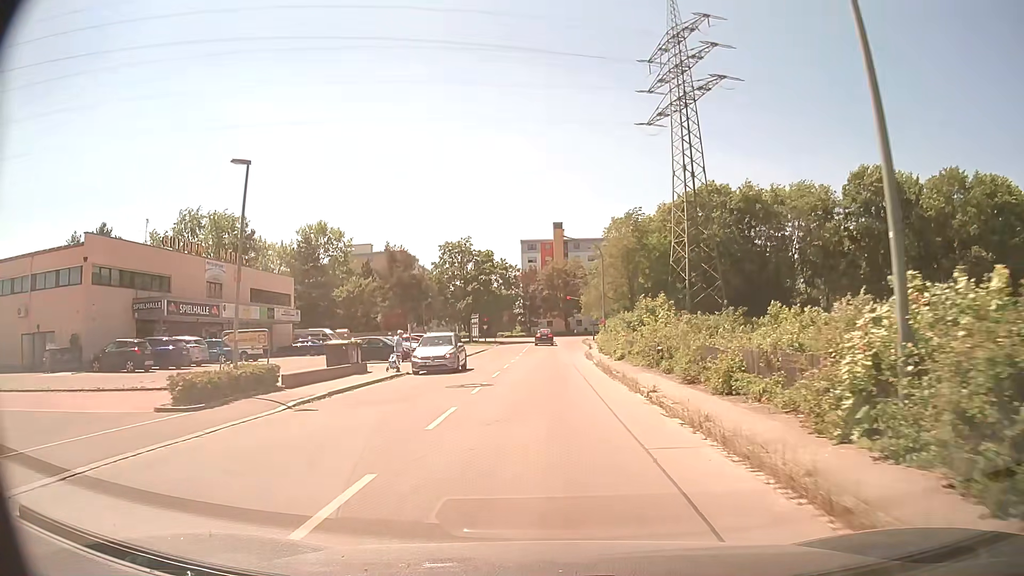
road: residential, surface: asphalt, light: Day
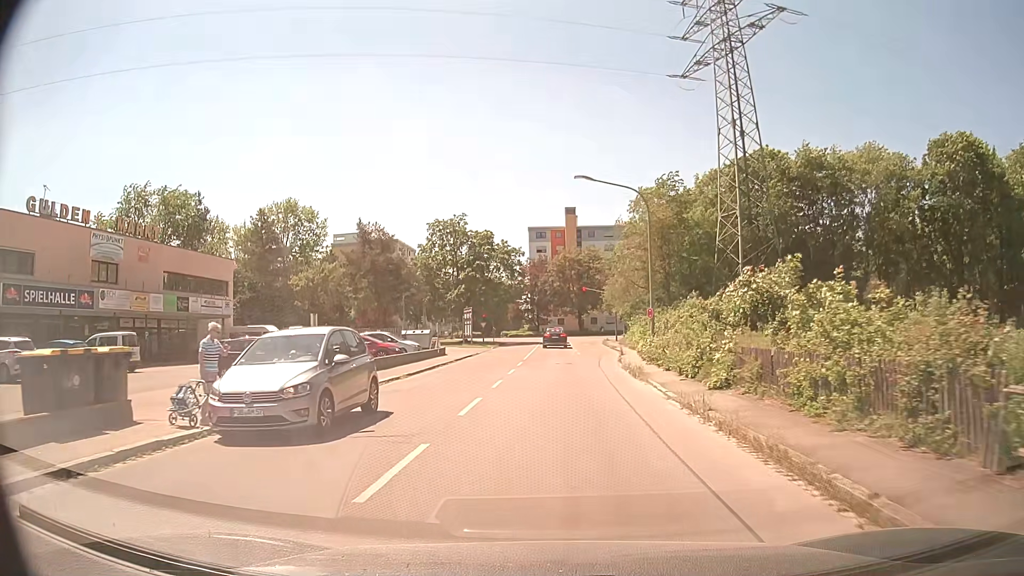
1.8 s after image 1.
(-0.2, +16.5) m; -1°
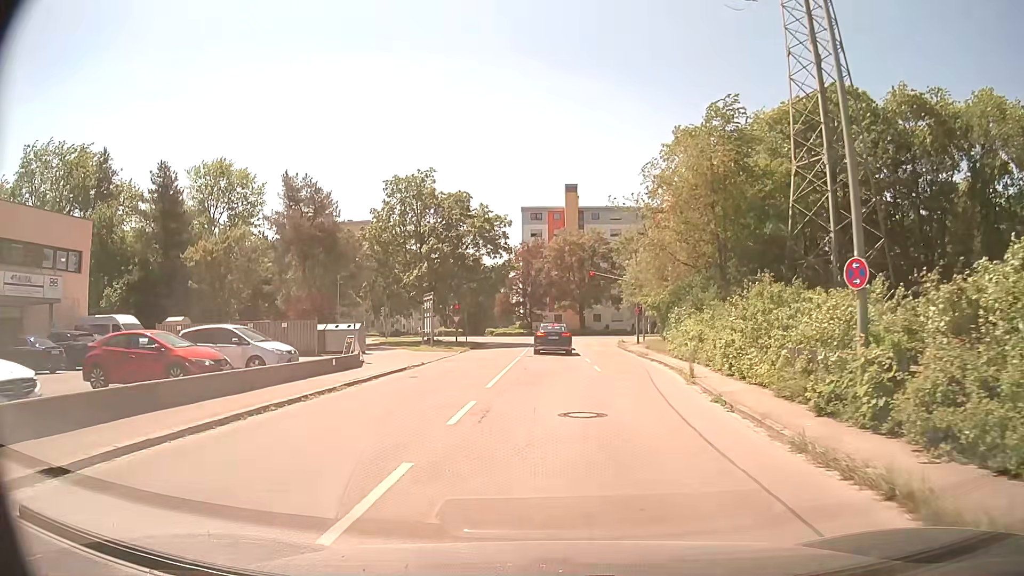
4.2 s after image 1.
(+0.1, +19.1) m; 0°
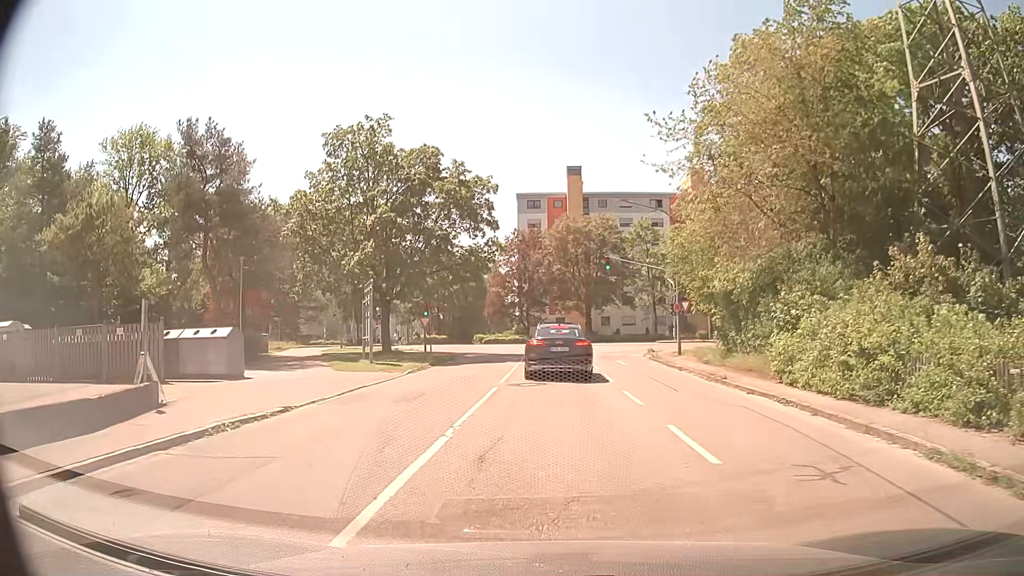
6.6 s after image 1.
(0.0, +15.0) m; 0°
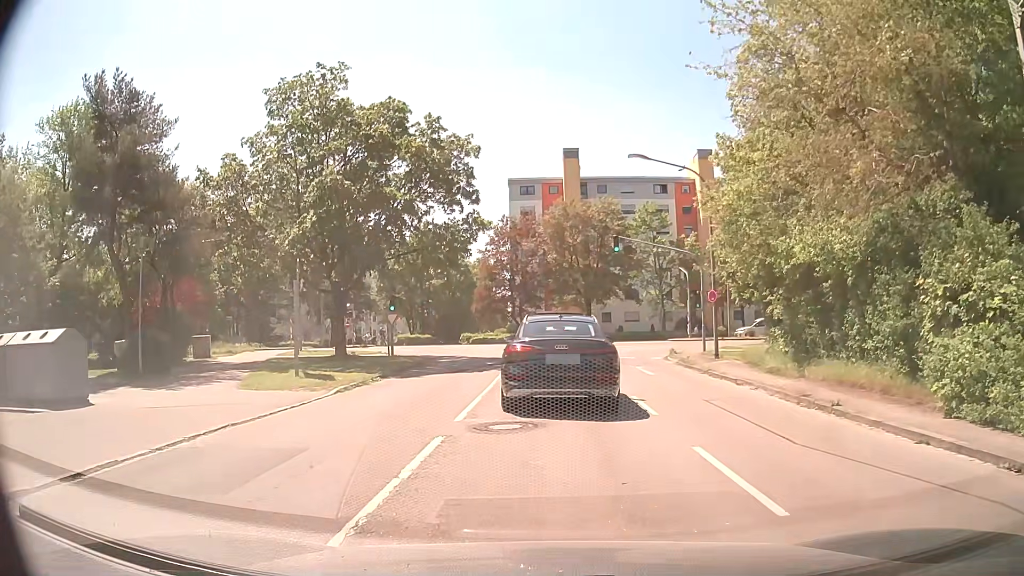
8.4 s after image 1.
(0.0, +8.0) m; -1°
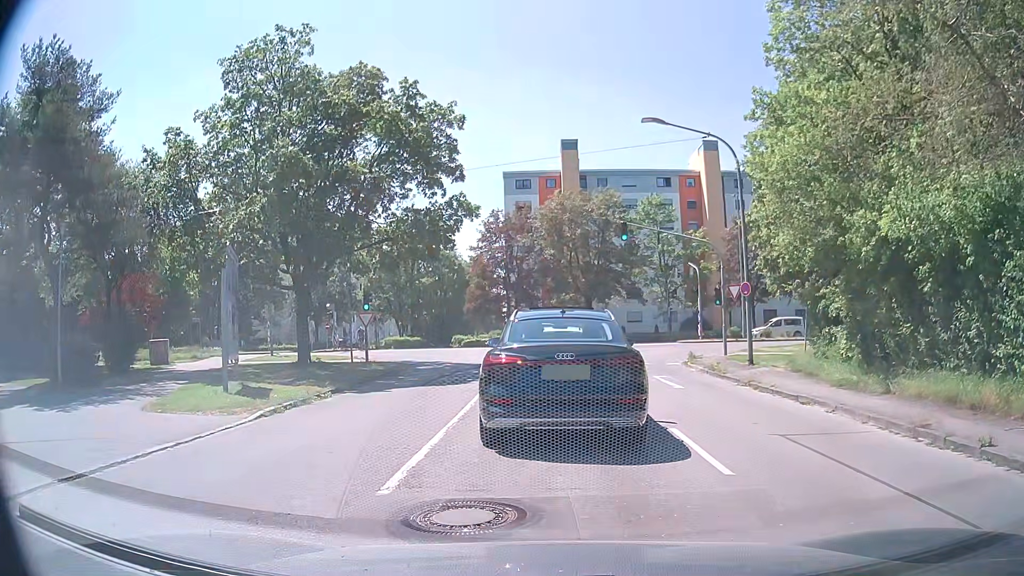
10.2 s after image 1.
(+0.1, +4.5) m; +1°
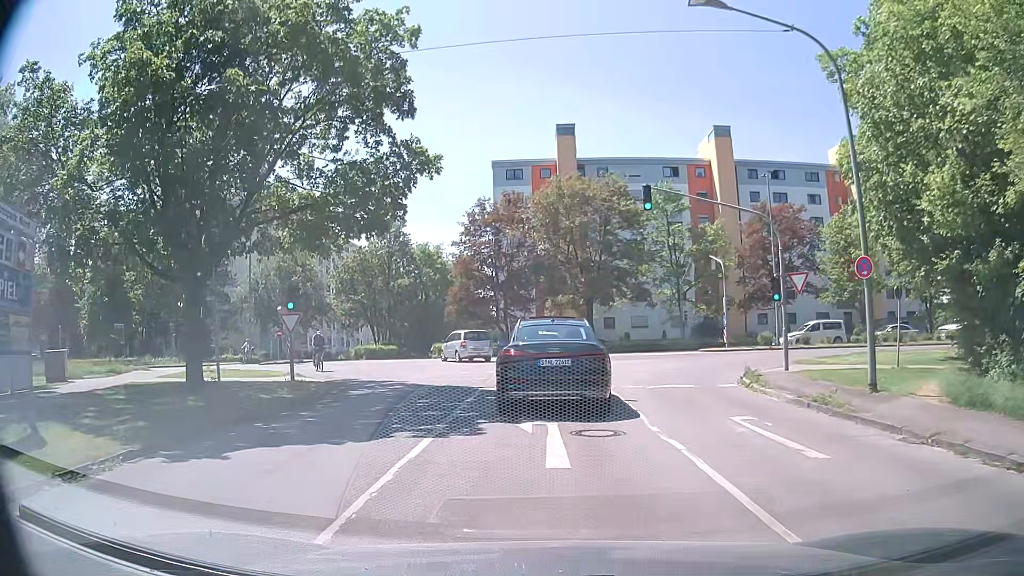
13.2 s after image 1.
(+0.1, +9.0) m; +1°
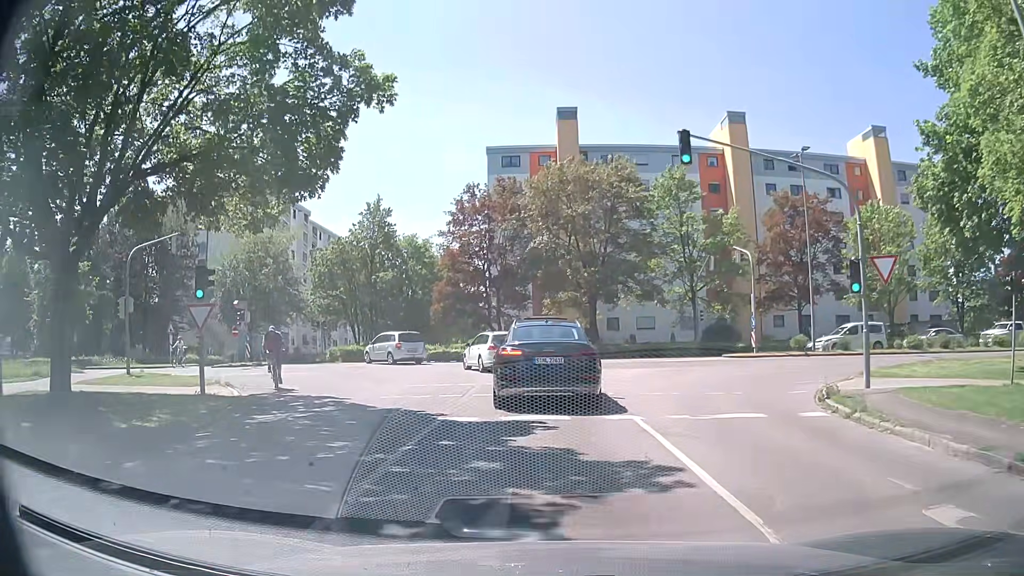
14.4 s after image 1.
(0.0, +6.2) m; -1°
(0, +10) (0, +20) (-2, +30) (-6, +39) (-15, +44) (-25, +45) (-35, +45) (-45, +45) (-55, +45) (-65, +45) m
